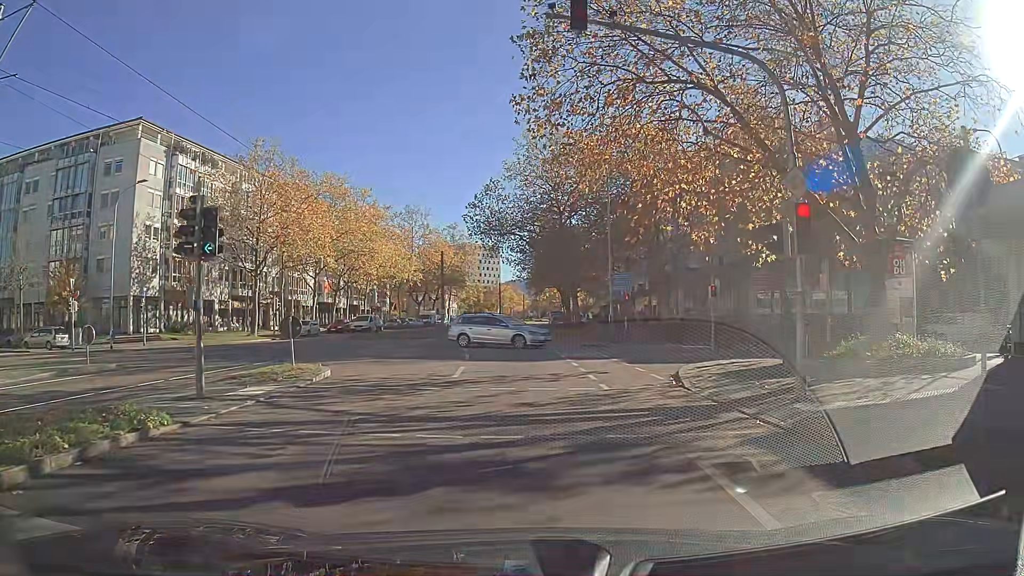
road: tertiary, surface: asphalt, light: Day
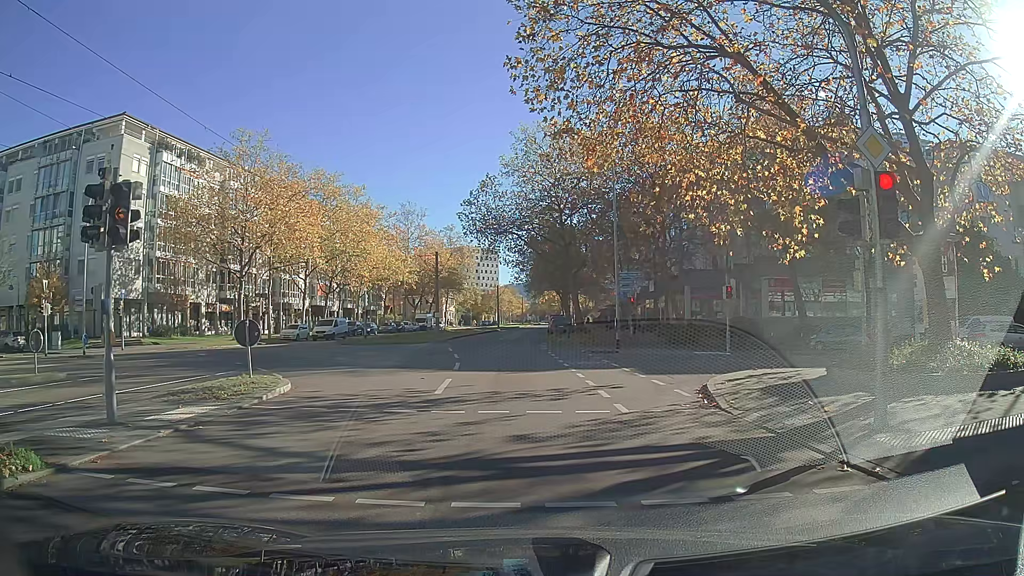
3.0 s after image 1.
(0.0, +2.5) m; +2°
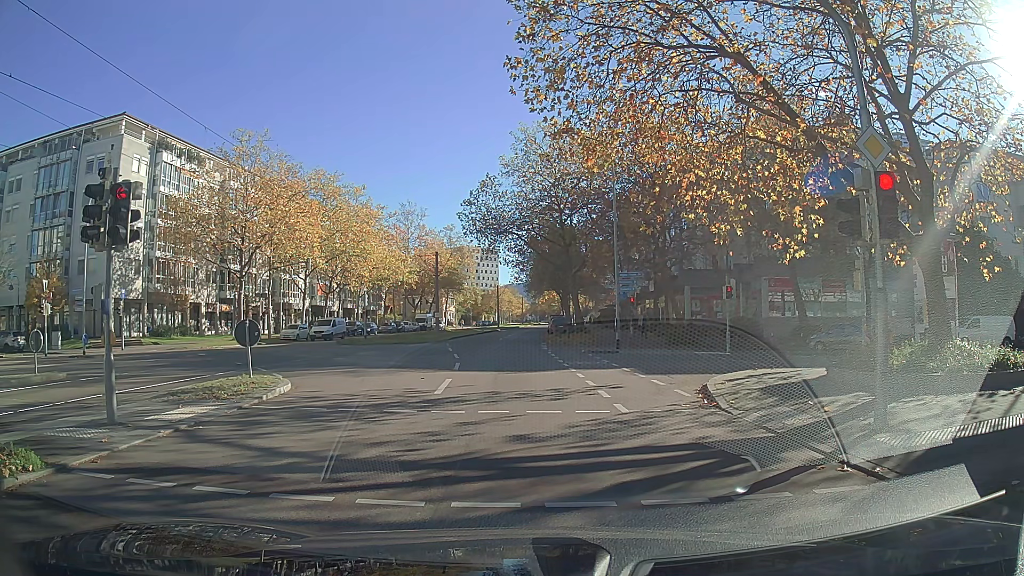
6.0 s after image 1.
(0.0, 0.0) m; 0°
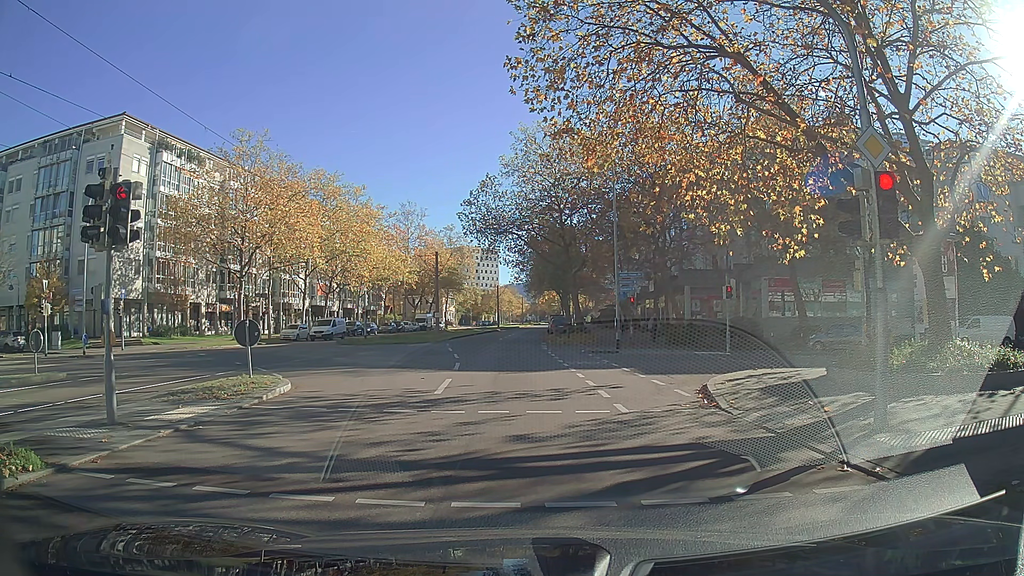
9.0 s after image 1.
(0.0, 0.0) m; 0°
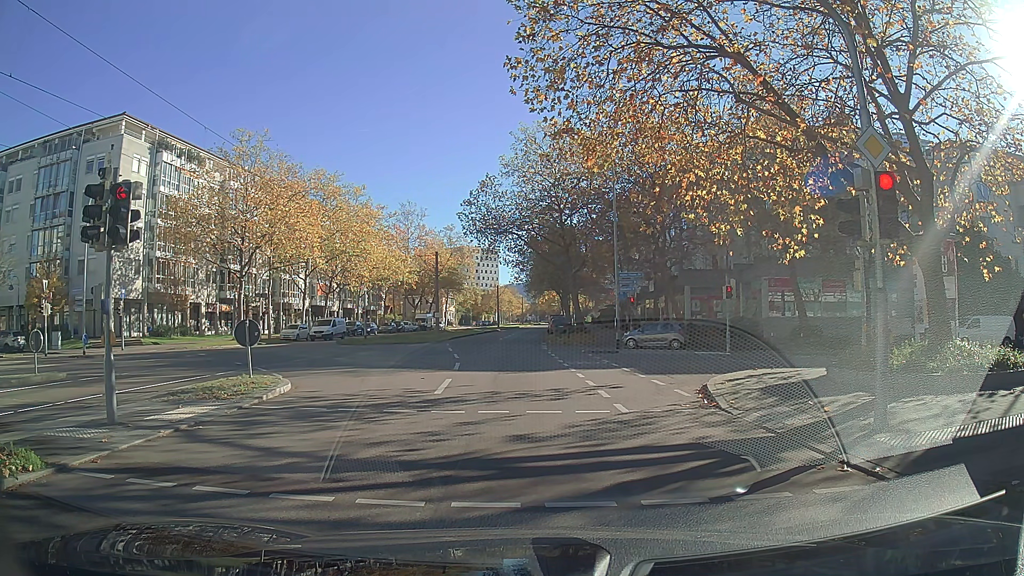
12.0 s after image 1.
(0.0, 0.0) m; 0°
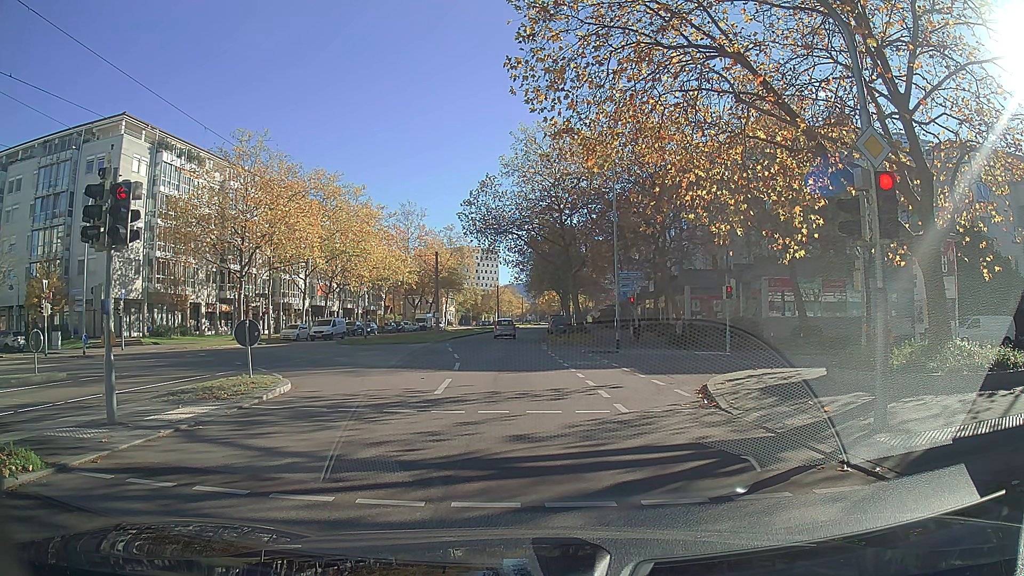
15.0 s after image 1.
(0.0, 0.0) m; 0°
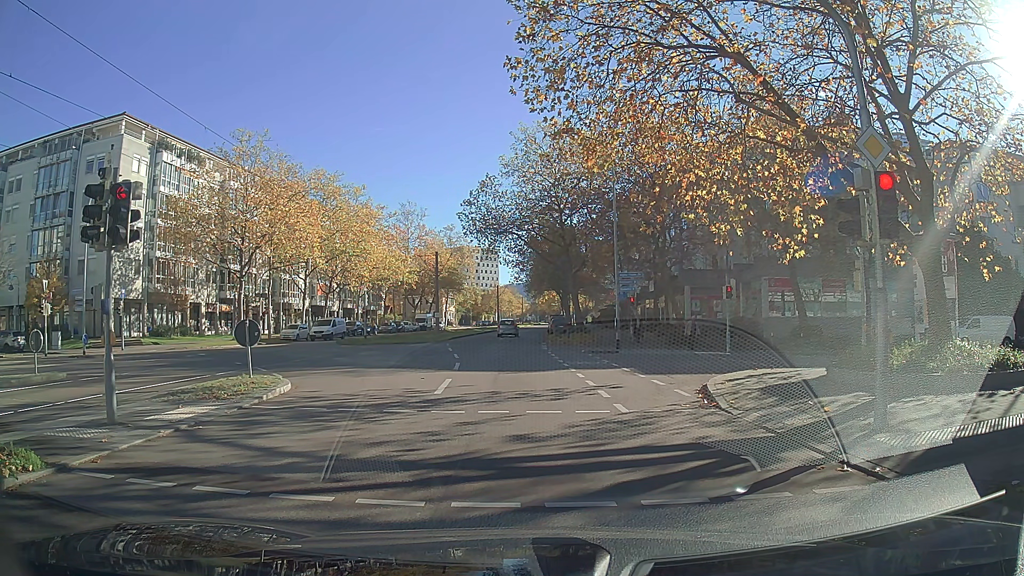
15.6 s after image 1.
(0.0, 0.0) m; 0°
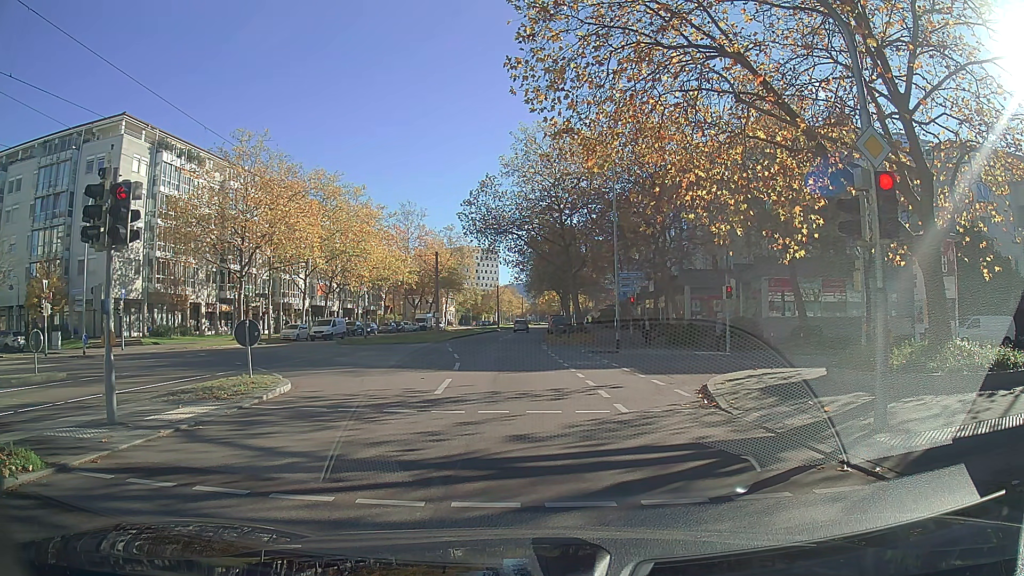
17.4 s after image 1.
(0.0, 0.0) m; 0°
(0, +10) (-1, +20) (-1, +30) (-2, +40) (-2, +50) (-2, +60) (-2, +70) (-2, +80) (-2, +90) (-2, +100) m
